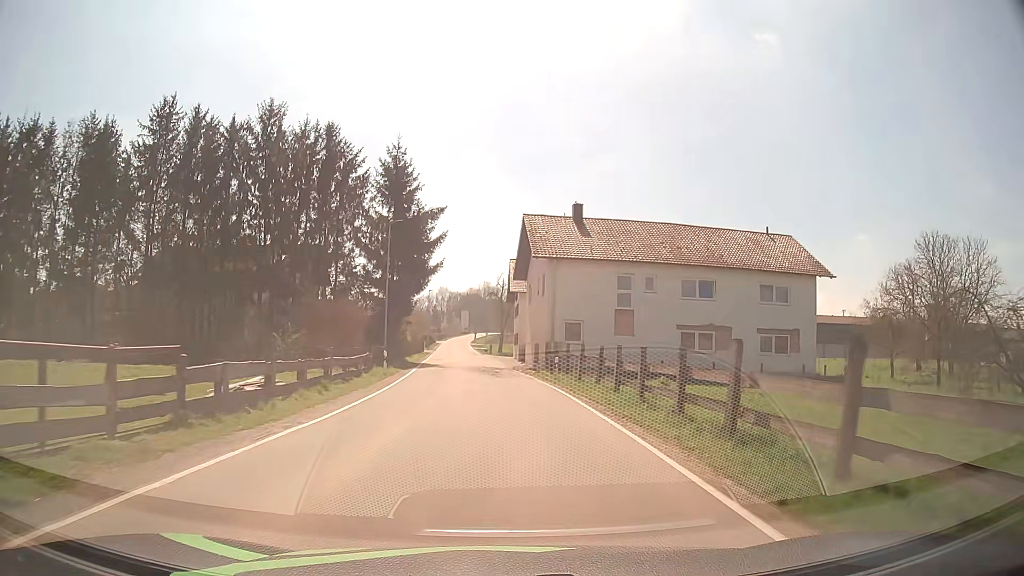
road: tertiary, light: Day
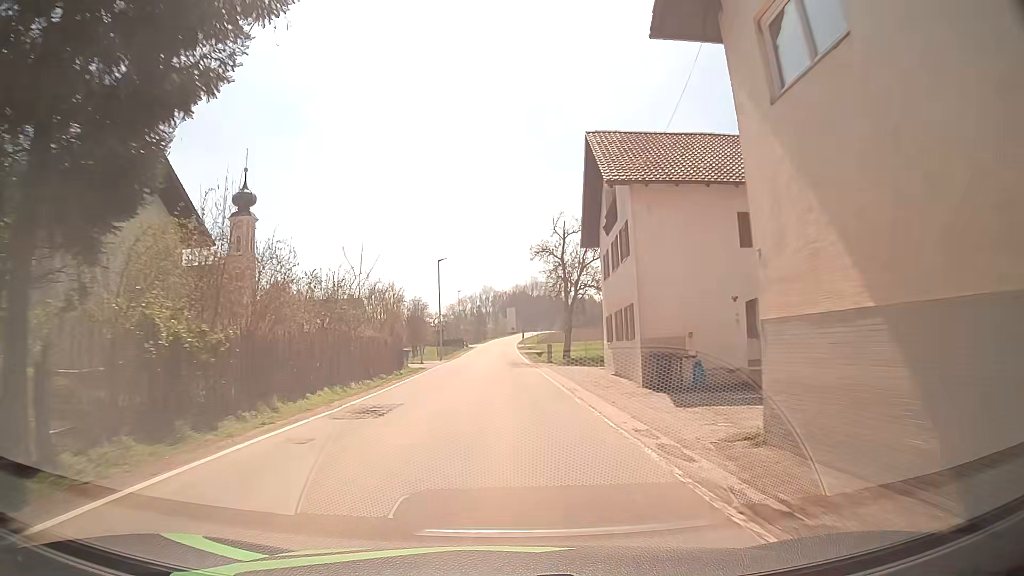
(-1.9, +38.5) m; -5°
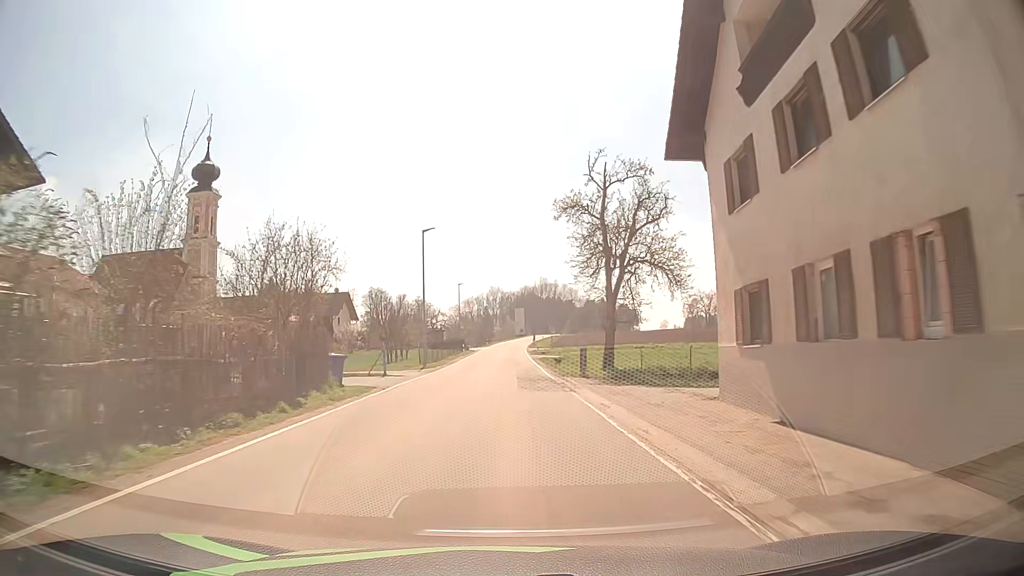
(-0.1, +15.7) m; -1°
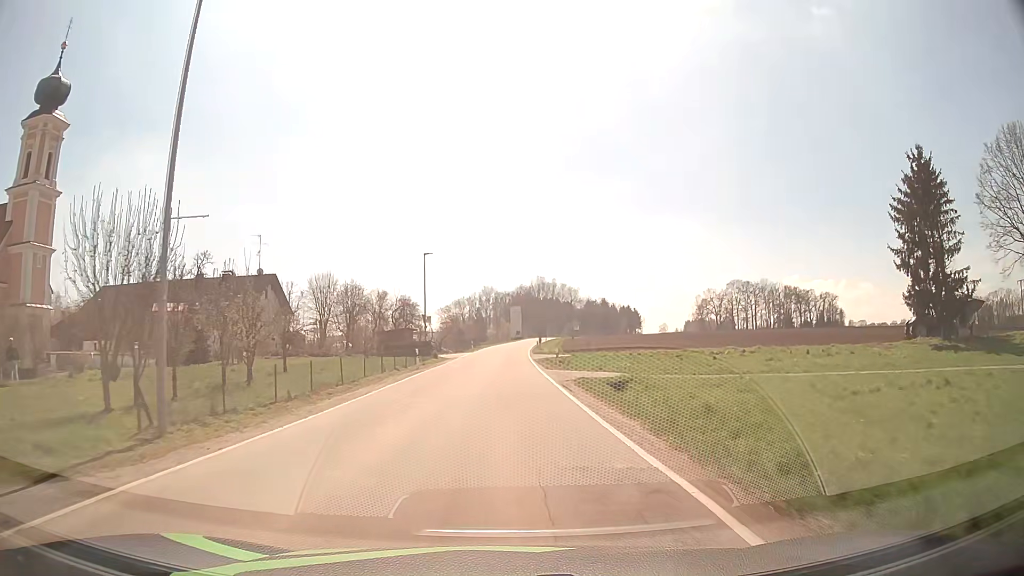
(+0.3, +31.1) m; +1°
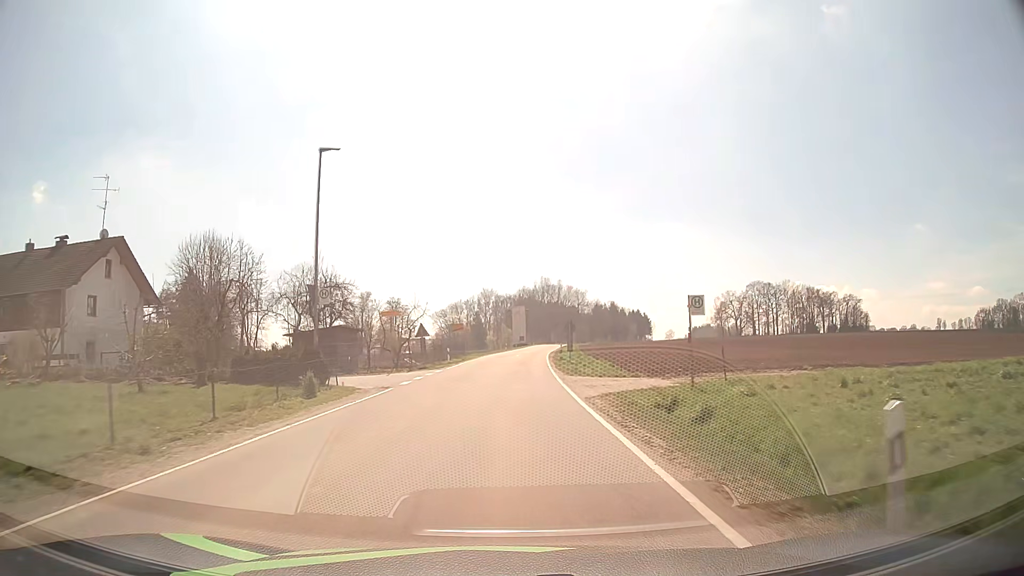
(+0.1, +31.4) m; 0°
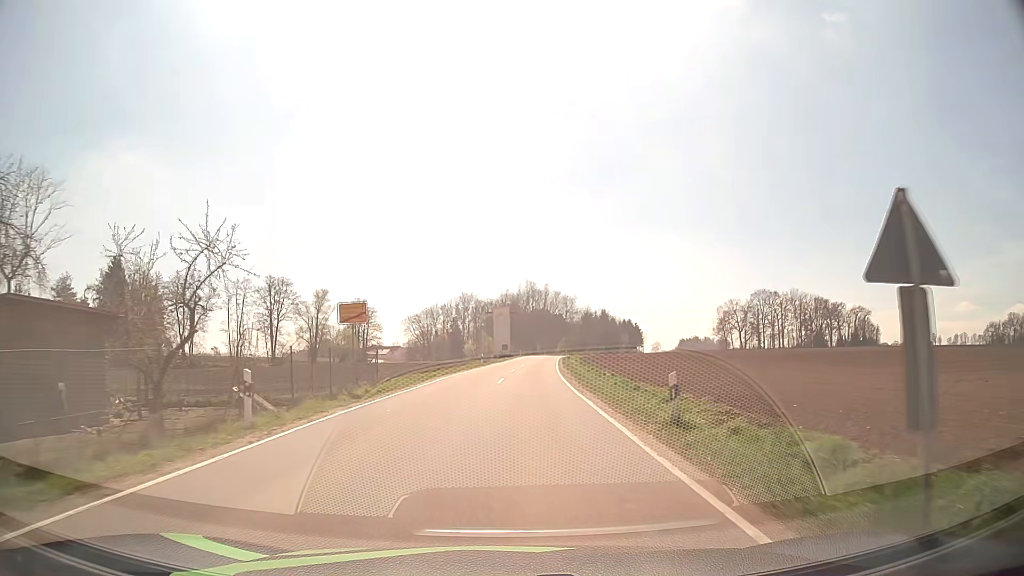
(+0.2, +32.3) m; +1°
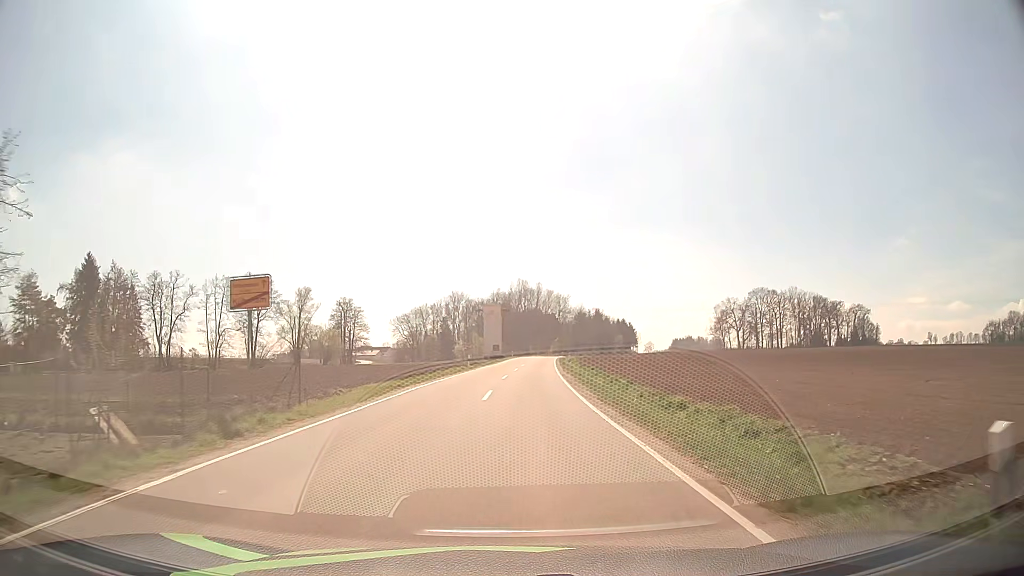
(+0.1, +8.3) m; +1°
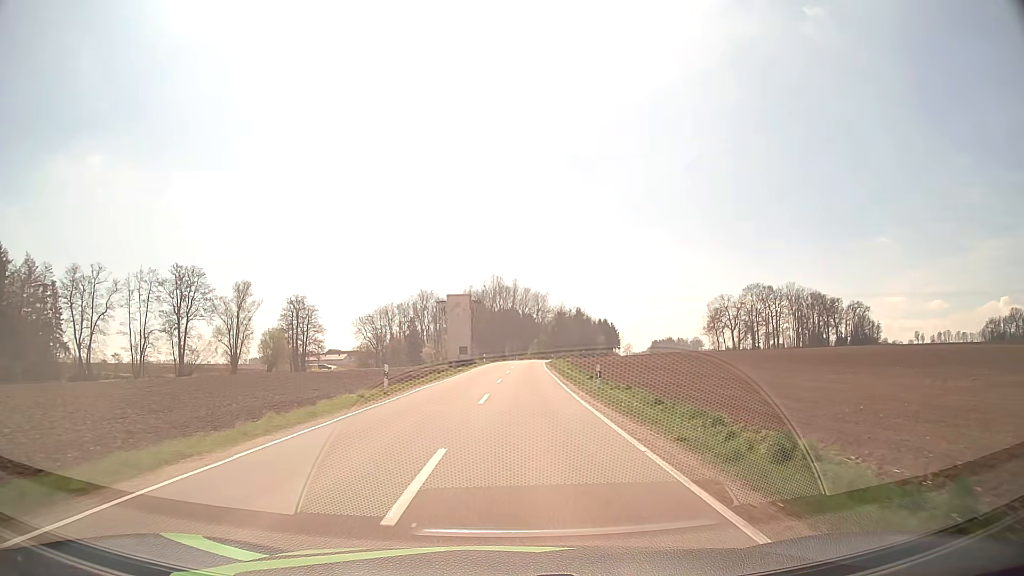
(+0.4, +25.8) m; +2°
(0, +10) (0, +20) (+1, +30) (+1, +40) (+1, +50) (+2, +60) (+2, +70) (+3, +80) (+3, +90) (+4, +100) m
